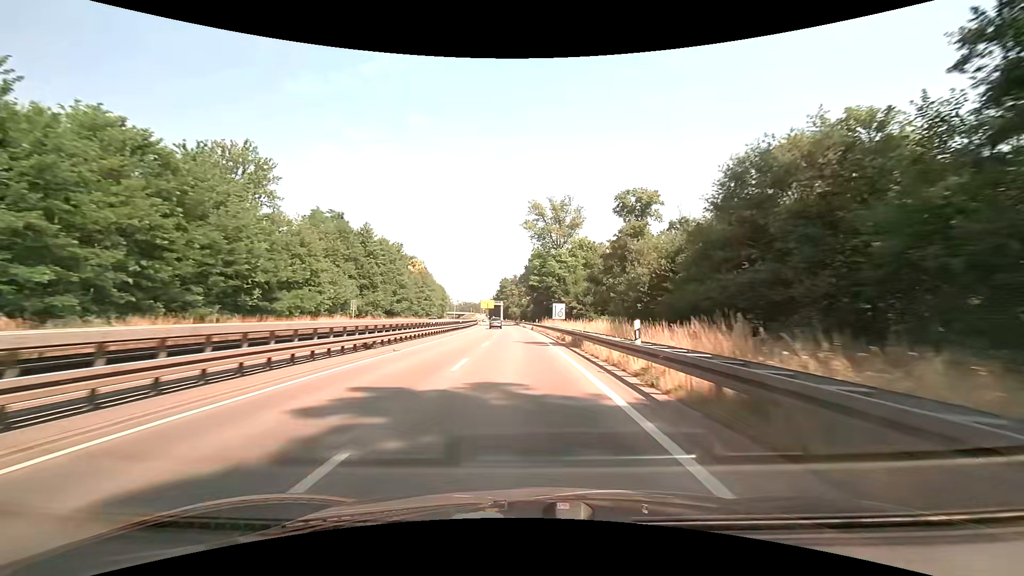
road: trunk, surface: asphalt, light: Day
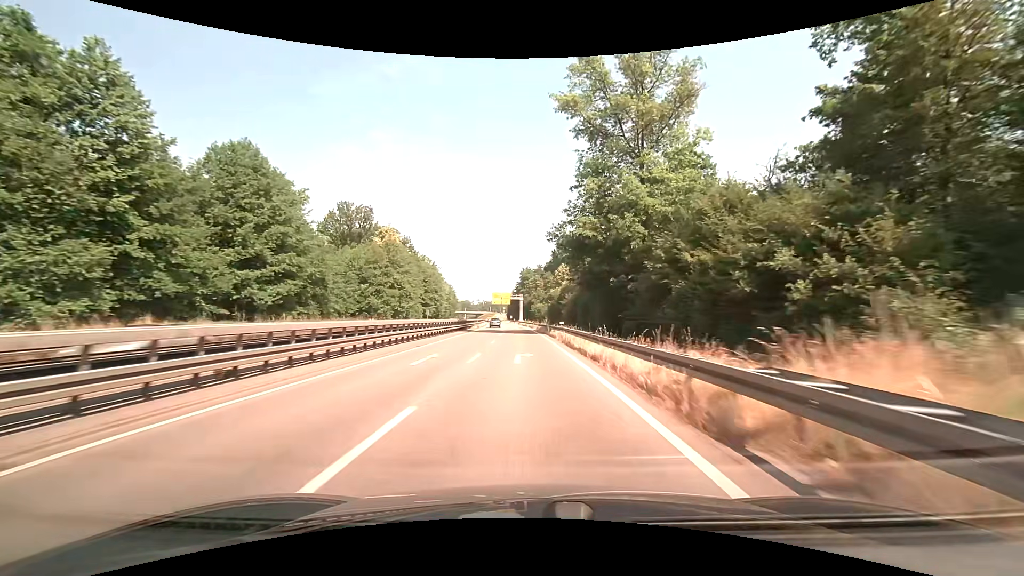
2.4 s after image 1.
(-1.6, +56.8) m; -3°
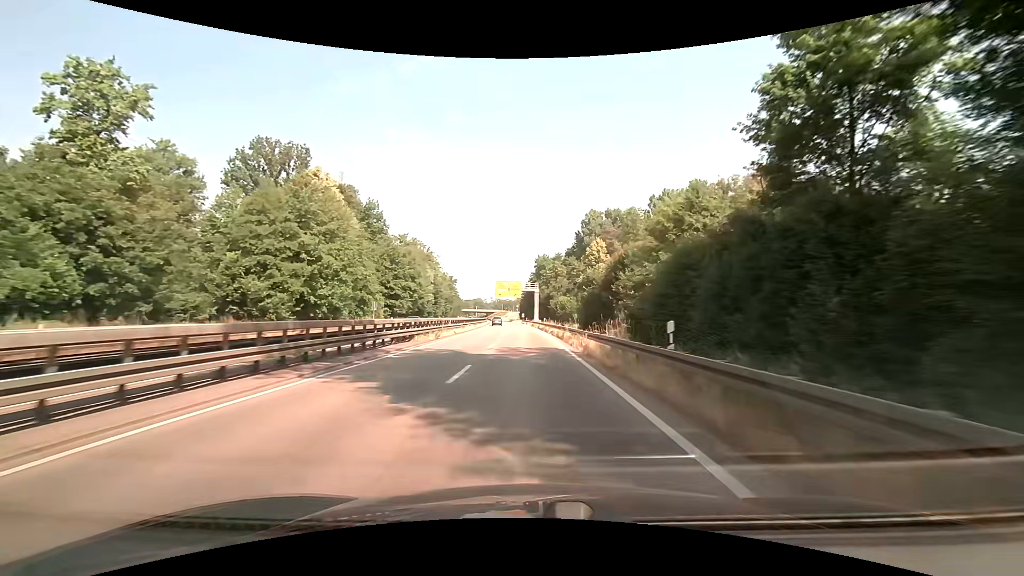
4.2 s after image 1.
(-0.5, +40.8) m; -2°
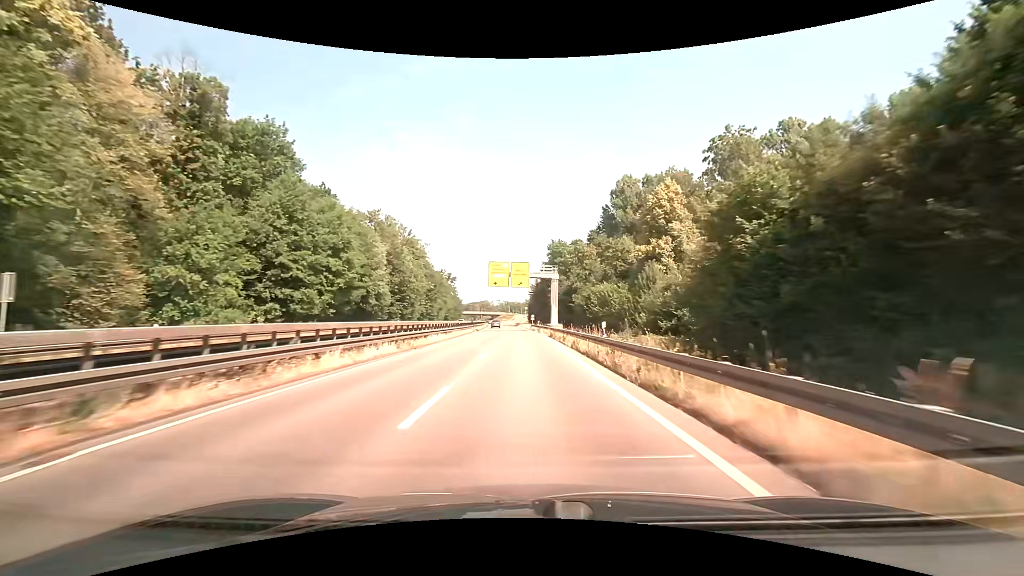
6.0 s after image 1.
(-0.2, +39.8) m; -1°
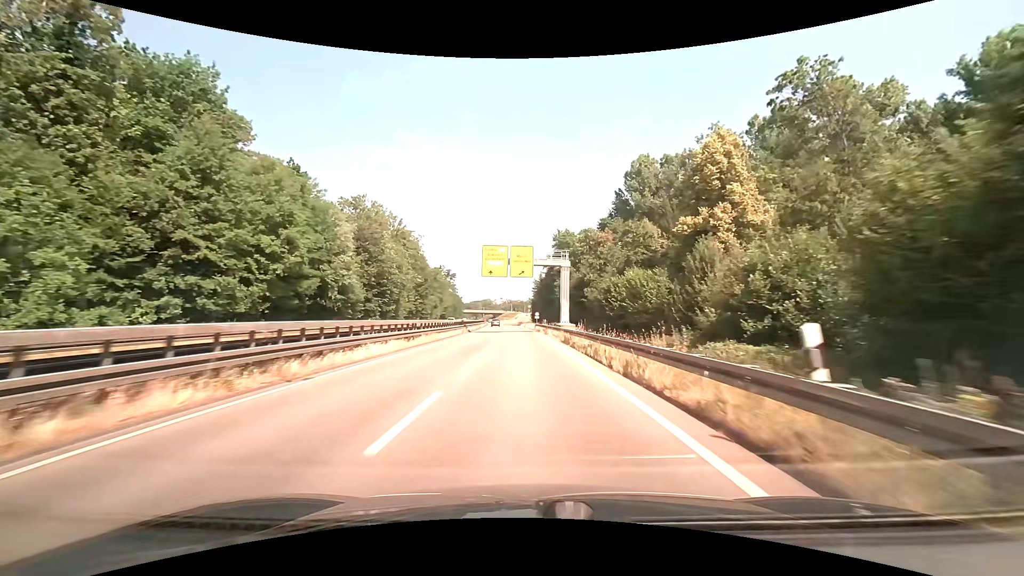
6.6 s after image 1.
(0.0, +13.1) m; 0°
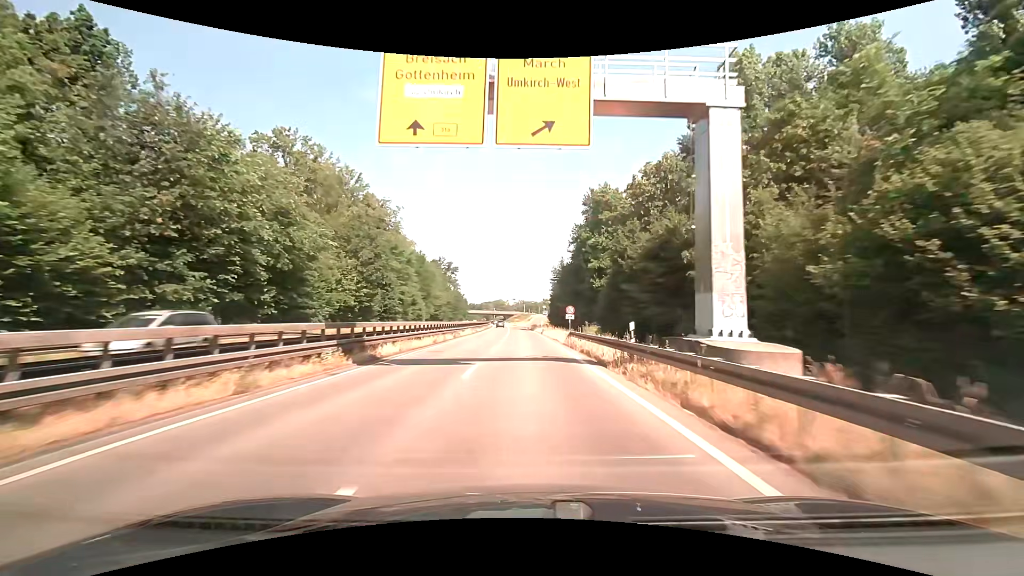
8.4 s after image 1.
(-0.6, +39.2) m; -2°
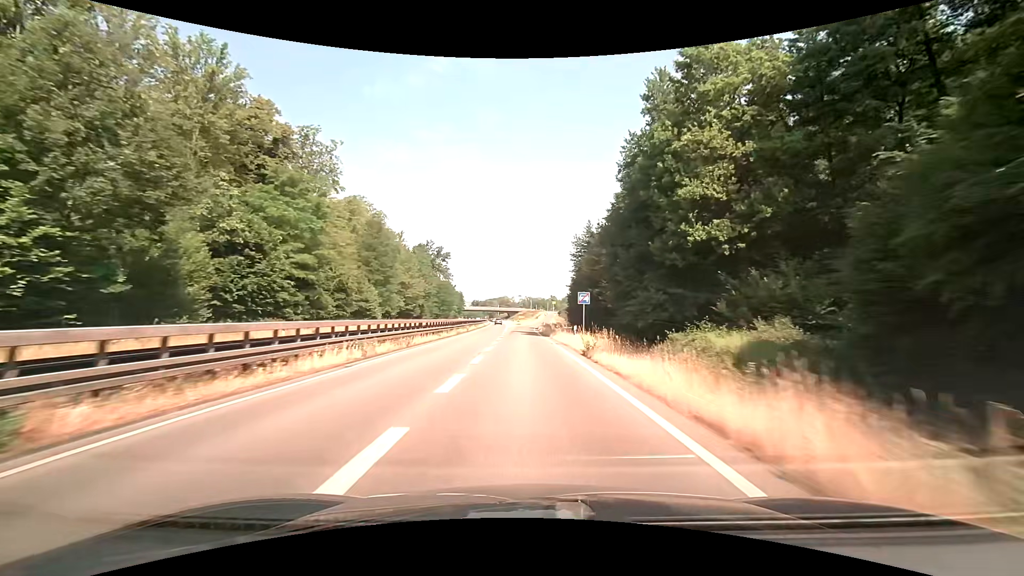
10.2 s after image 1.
(0.0, +38.6) m; 0°
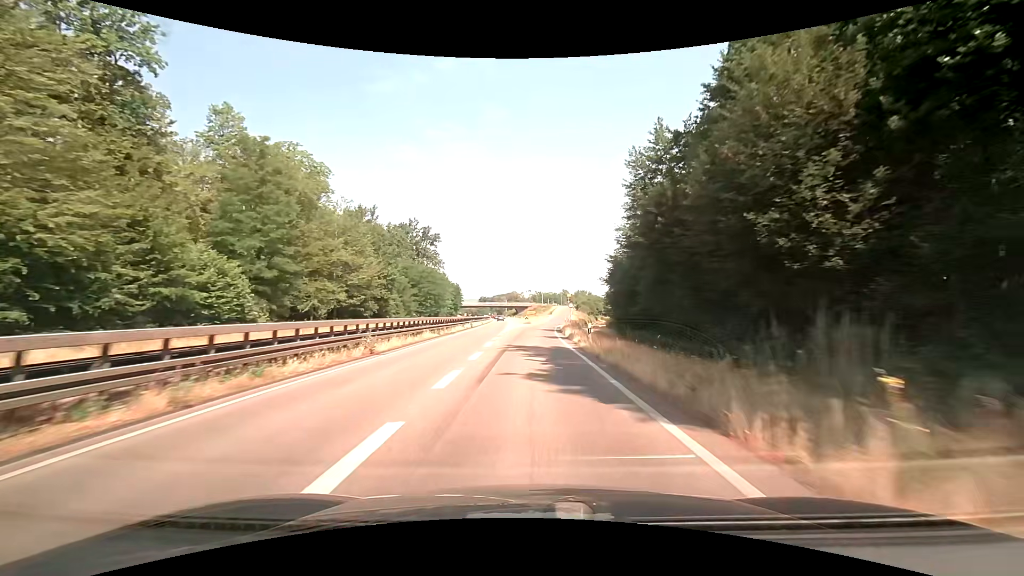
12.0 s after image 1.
(-0.2, +35.7) m; -1°
(0, +10) (0, +20) (0, +30) (0, +40) (+1, +50) (+1, +60) (+2, +70) (+3, +80) (+4, +90) (+5, +100) m
